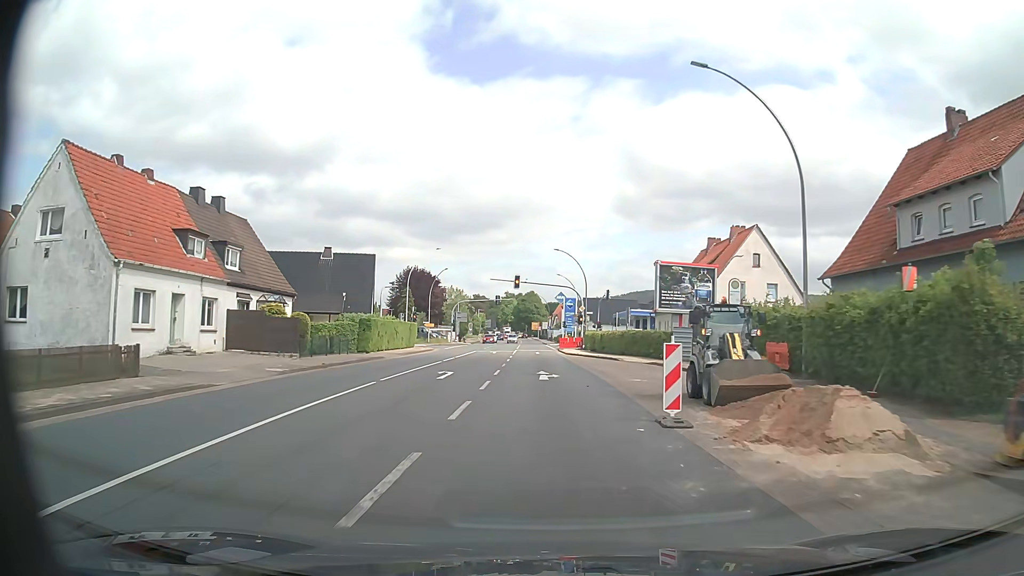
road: primary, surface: asphalt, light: Day
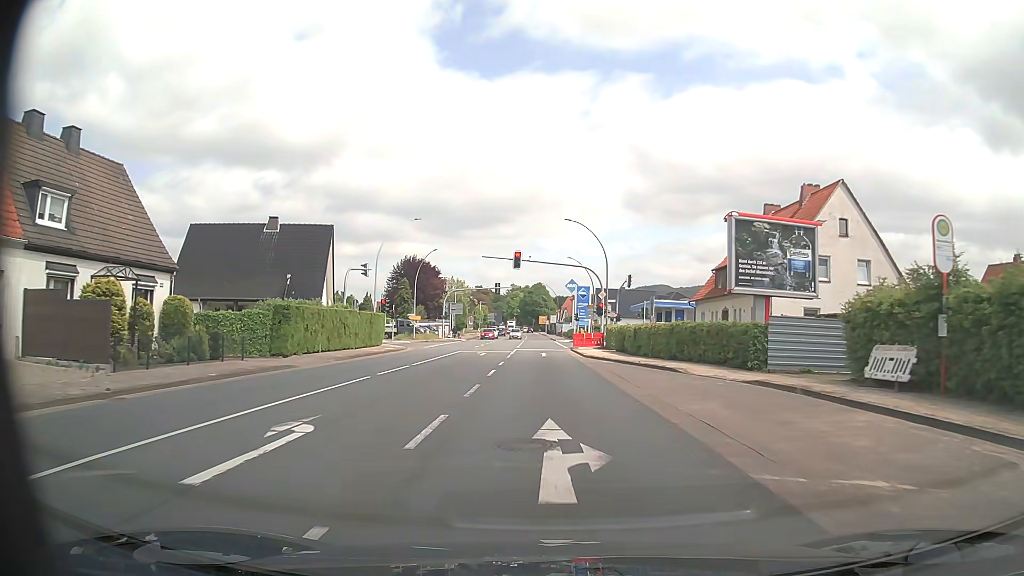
(-0.1, +14.9) m; -1°
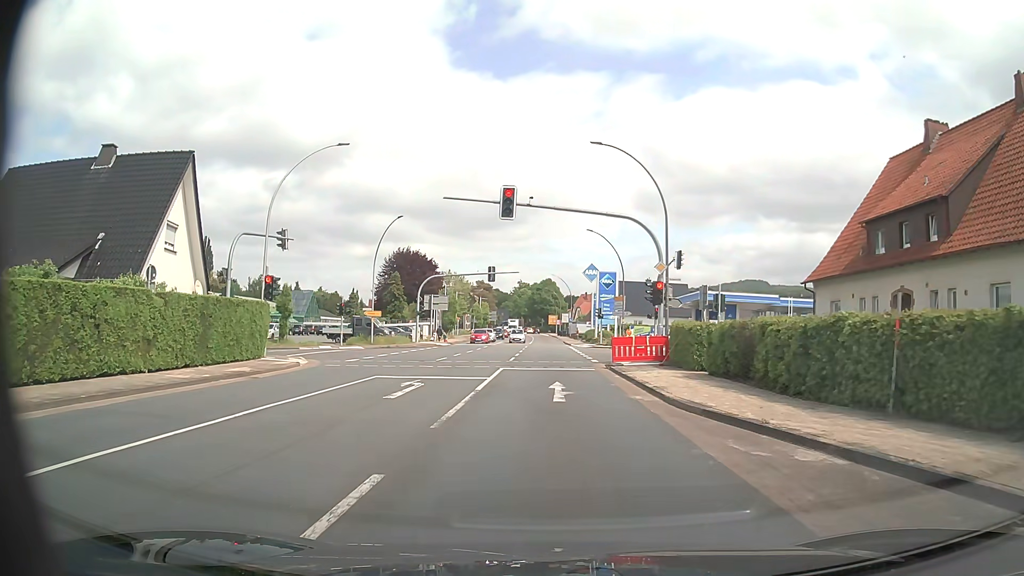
(-0.2, +21.7) m; -1°
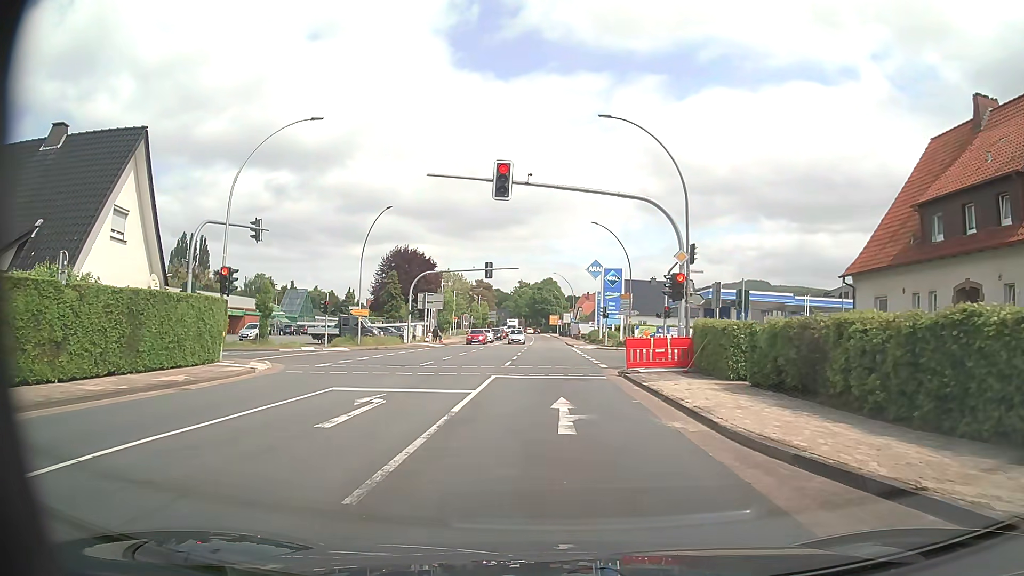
(0.0, +4.1) m; 0°
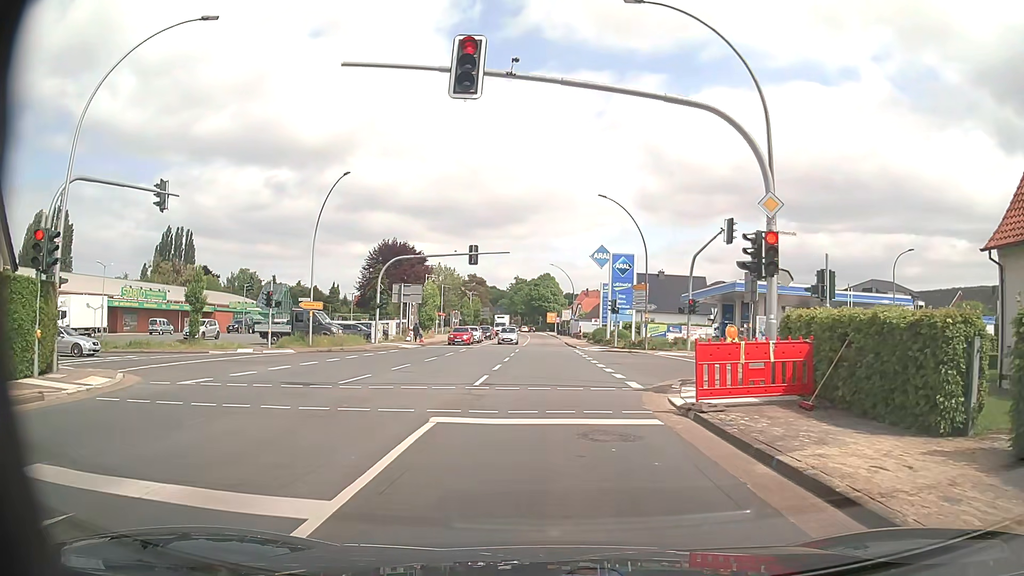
(+0.1, +9.8) m; -1°
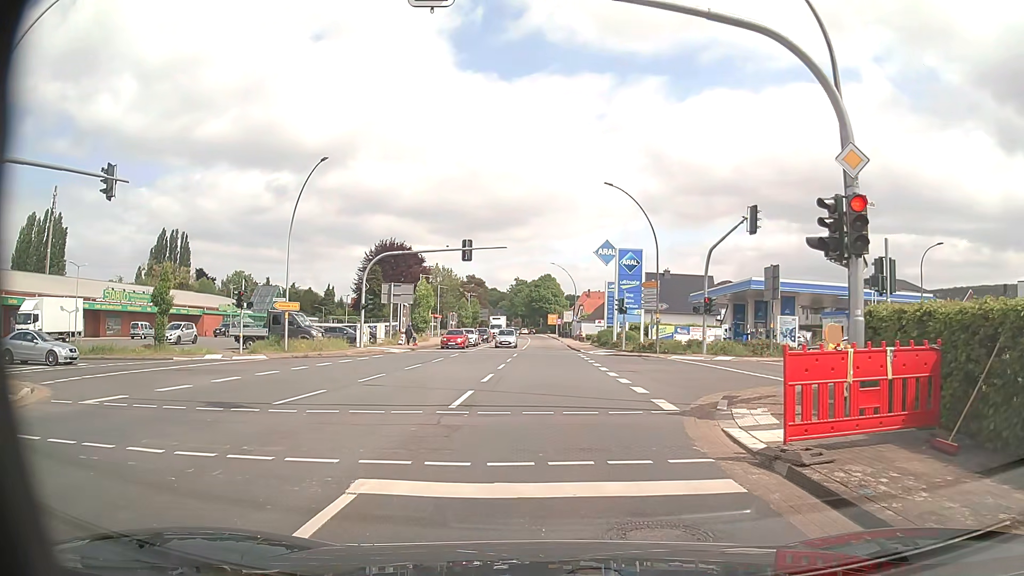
(+0.1, +3.9) m; +1°
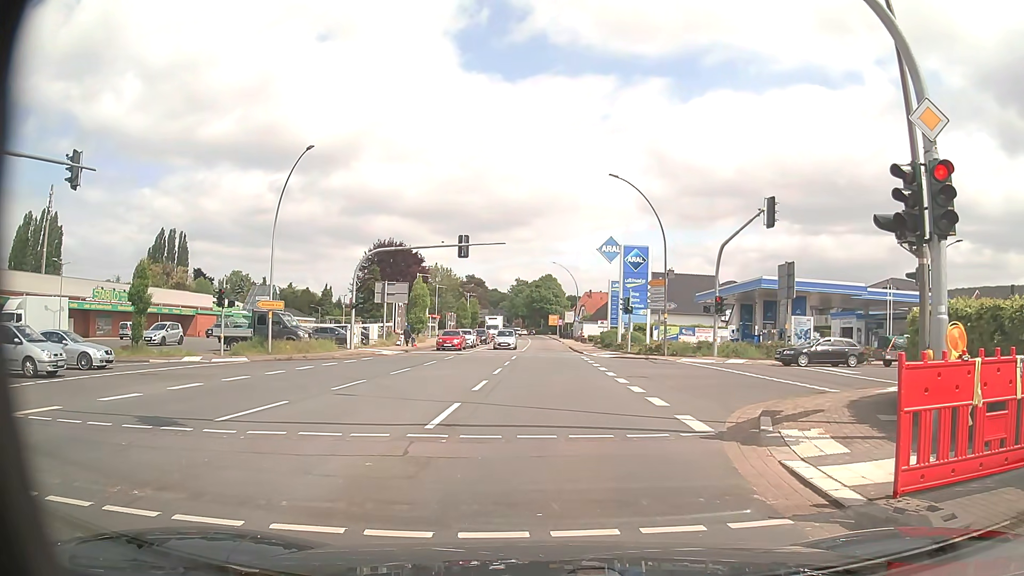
(0.0, +2.1) m; +1°
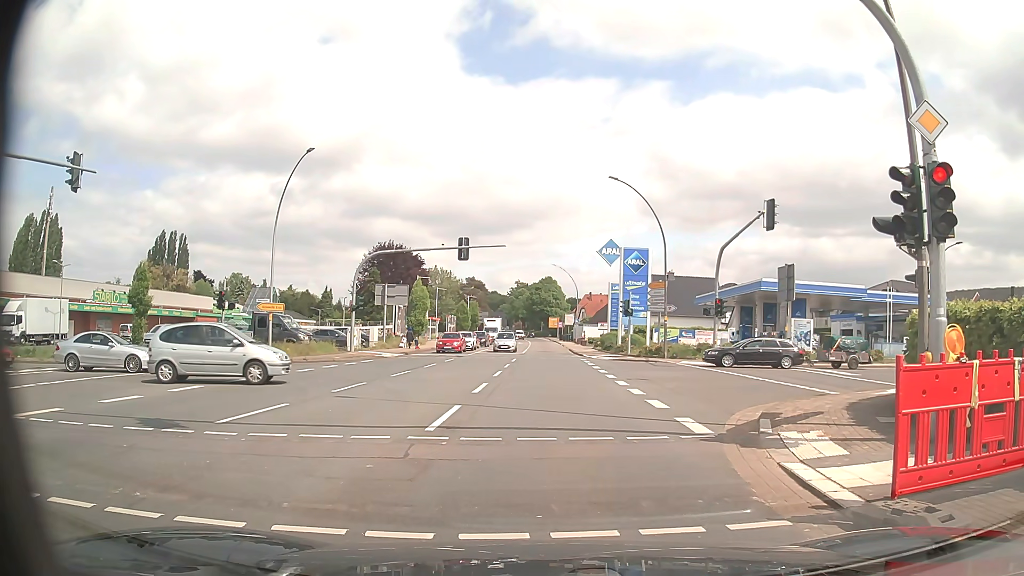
(0.0, +0.1) m; 0°
(0, +10) (0, +20) (0, +30) (0, +40) (-1, +50) (-1, +60) (-1, +70) (-1, +80) (-2, +90) (-2, +100) m
